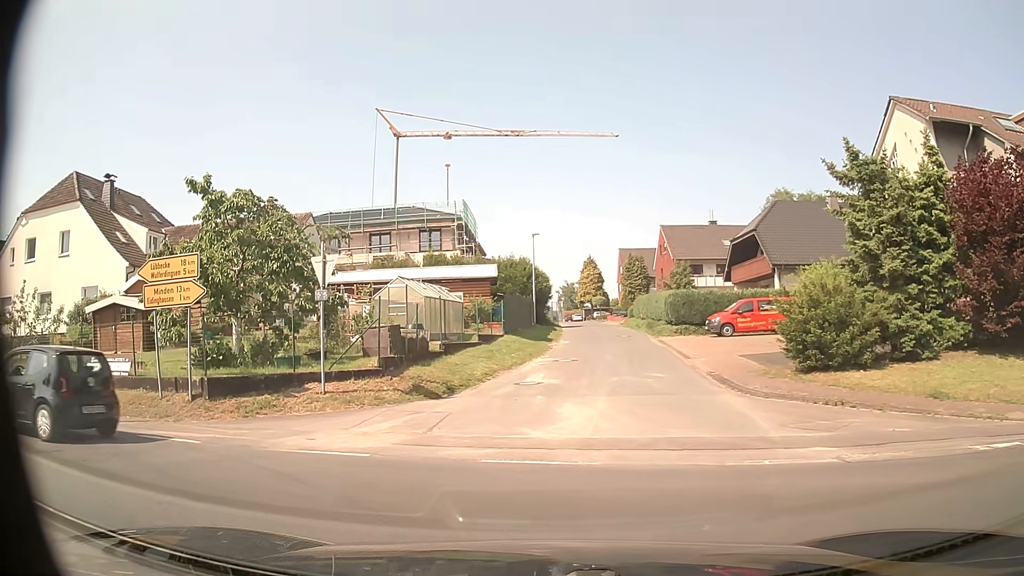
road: tertiary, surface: asphalt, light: Day
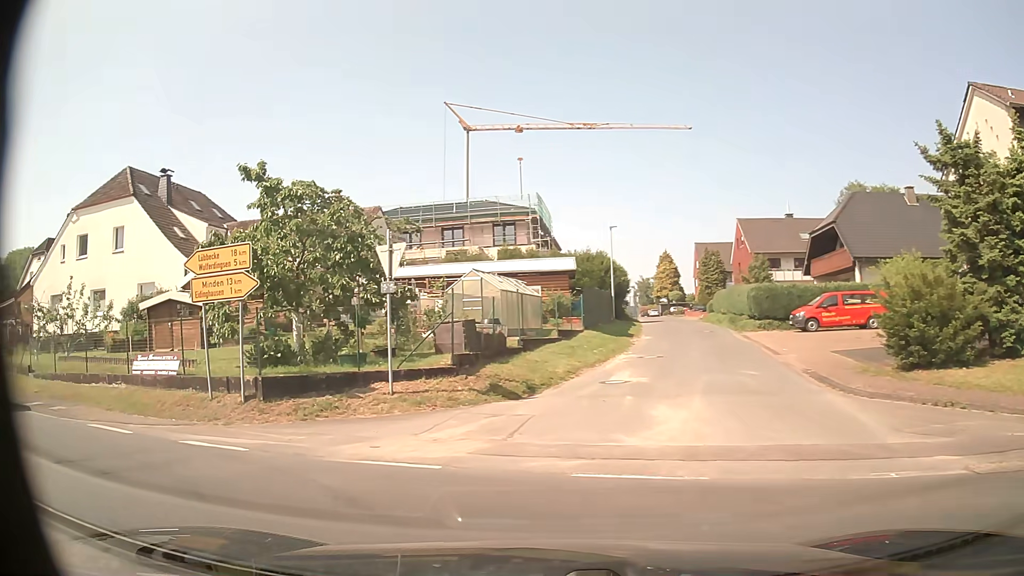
(-0.1, +1.3) m; -8°
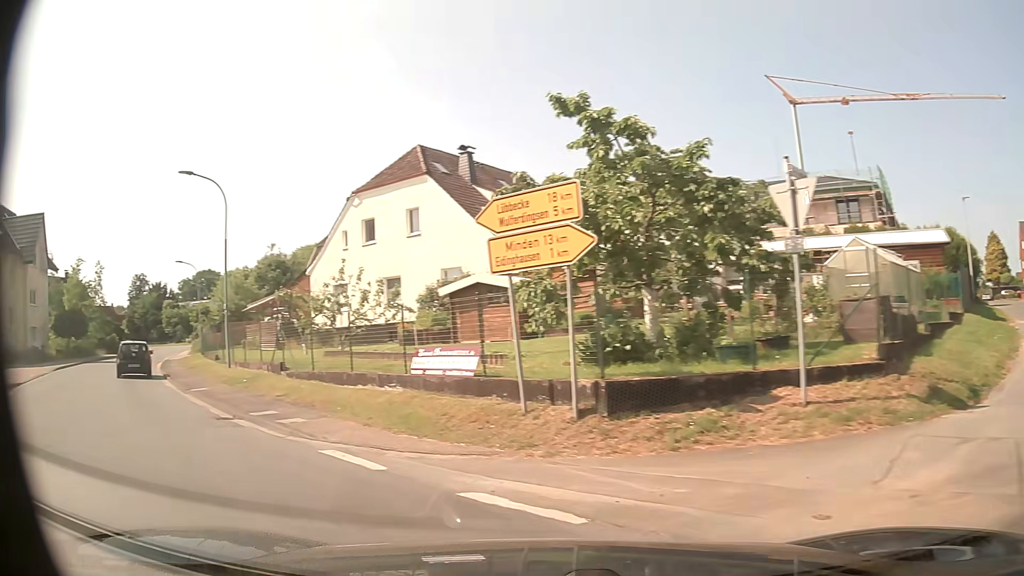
(-1.0, +4.6) m; -27°
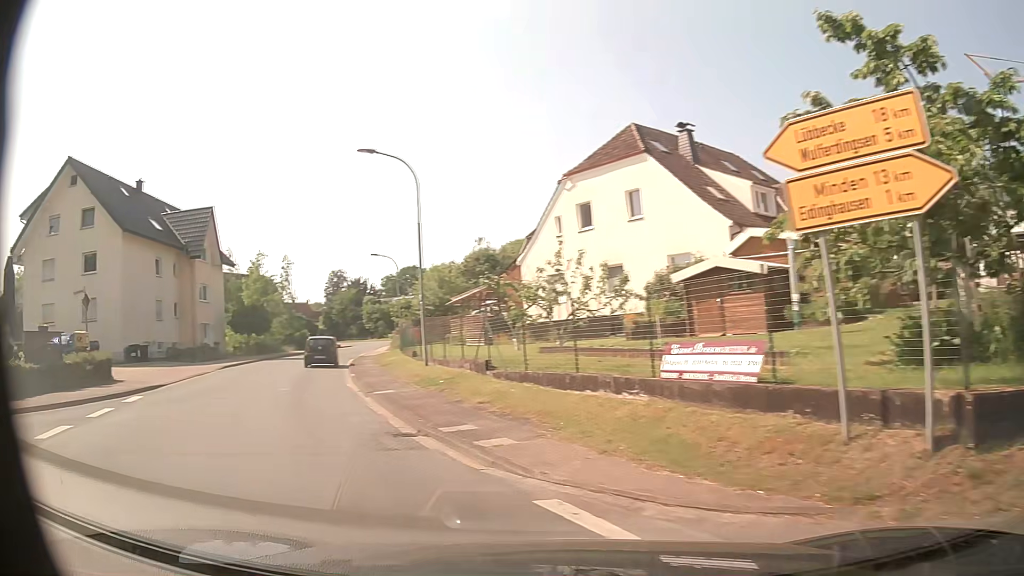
(-0.5, +3.3) m; -18°
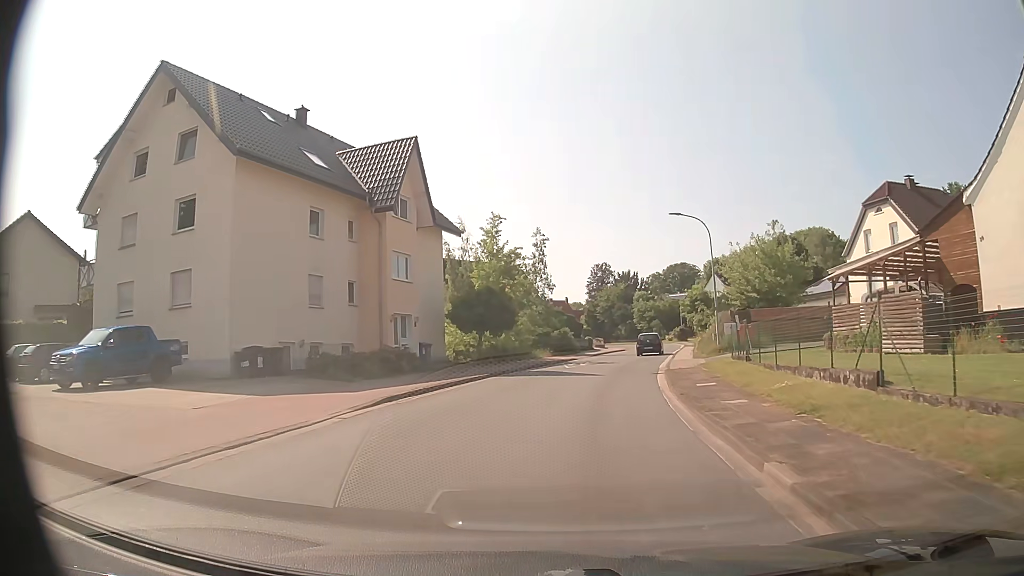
(-6.1, +17.9) m; -21°
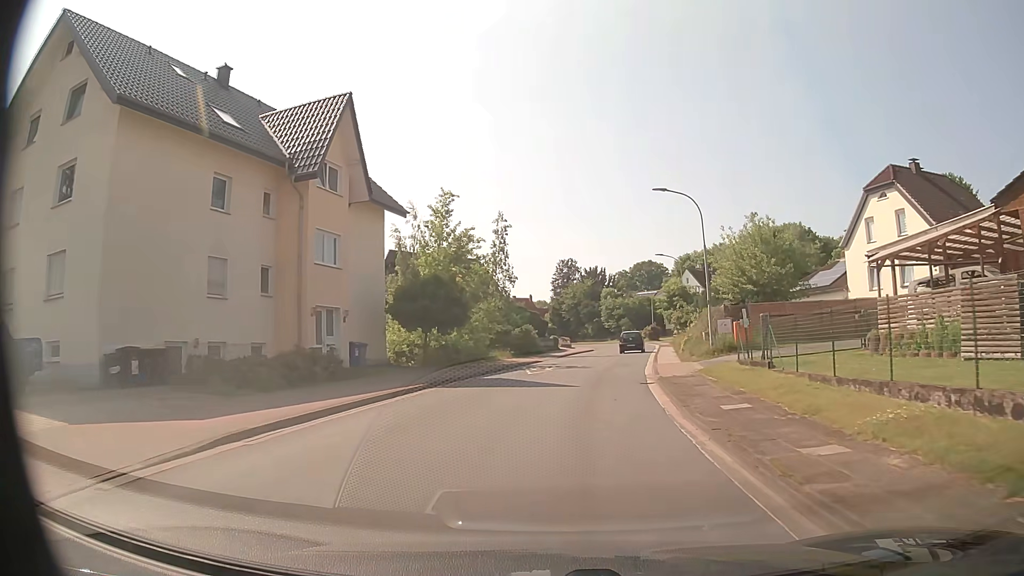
(+0.2, +6.1) m; +3°
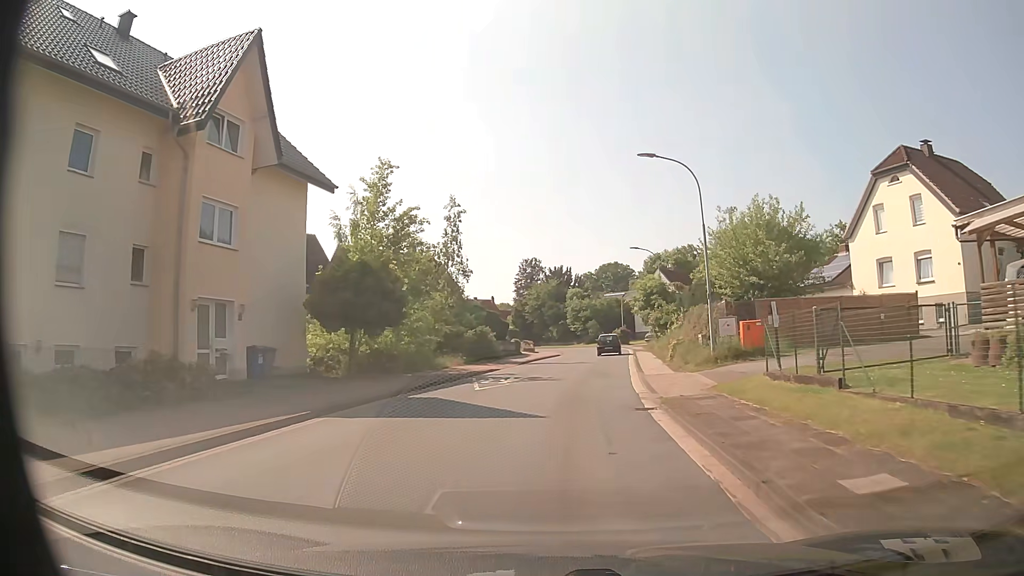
(+0.2, +6.5) m; +3°
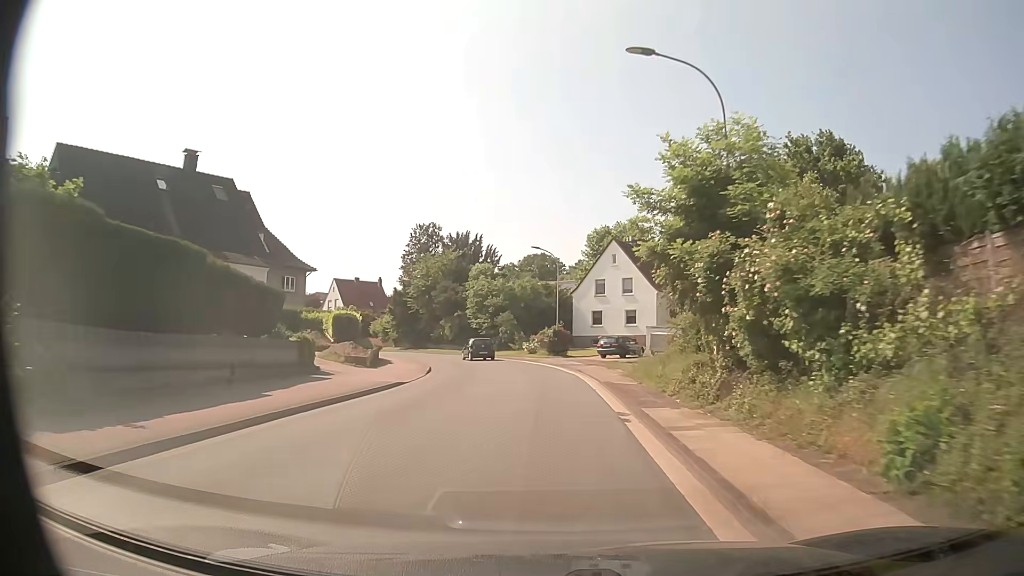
(+2.9, +36.3) m; +7°
(0, +10) (0, +20) (0, +30) (-2, +40) (-5, +49) (-10, +58) (-15, +67) (-22, +74) (-29, +82) (-36, +88) m
